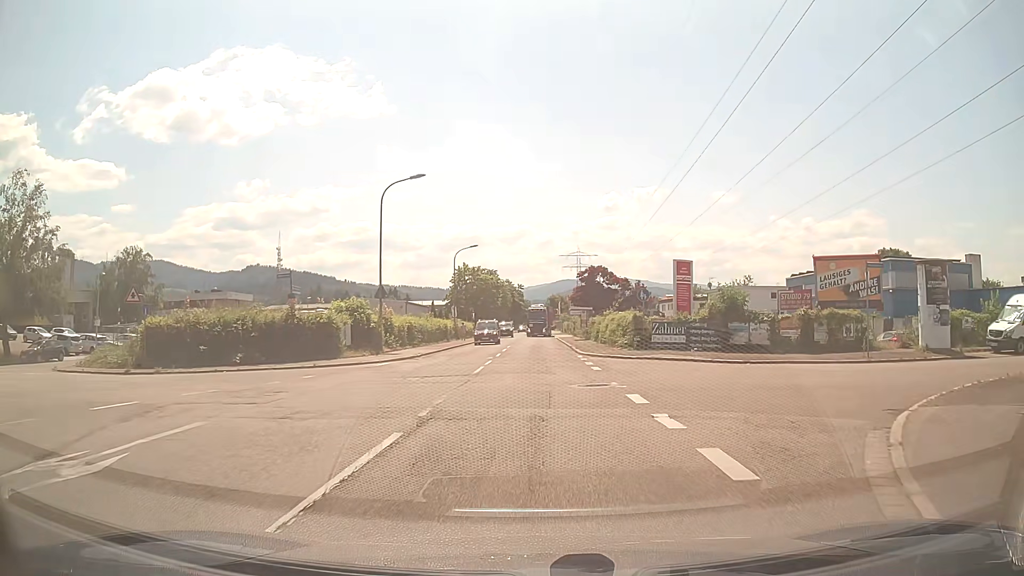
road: unclassified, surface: asphalt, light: Day
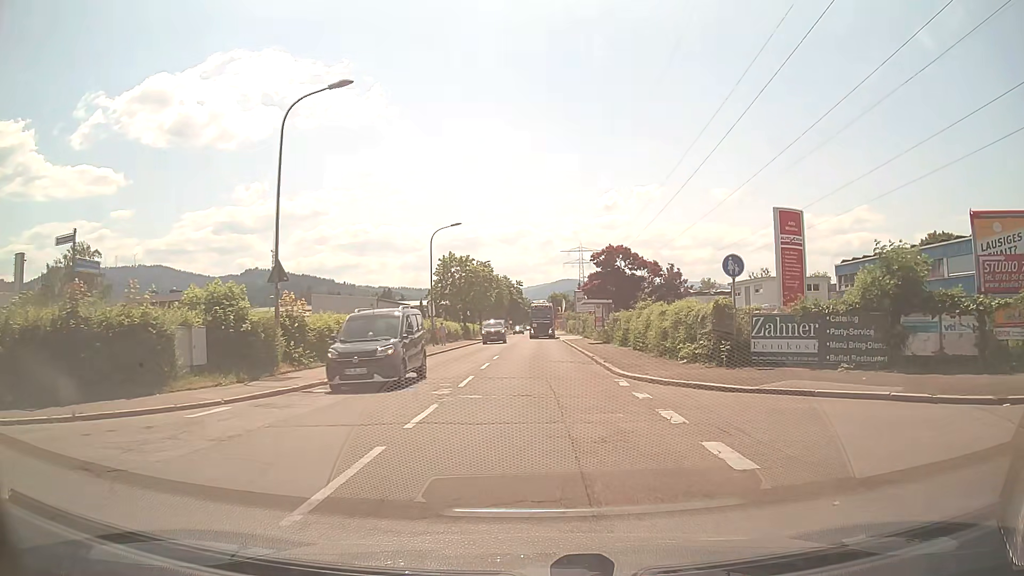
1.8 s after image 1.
(-0.1, +14.5) m; 0°
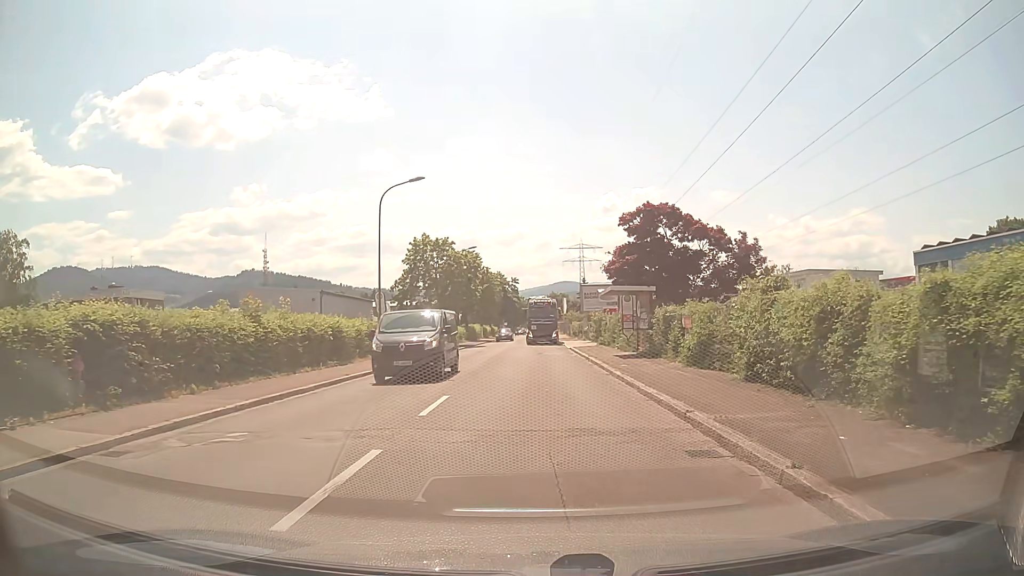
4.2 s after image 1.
(-0.1, +16.4) m; 0°
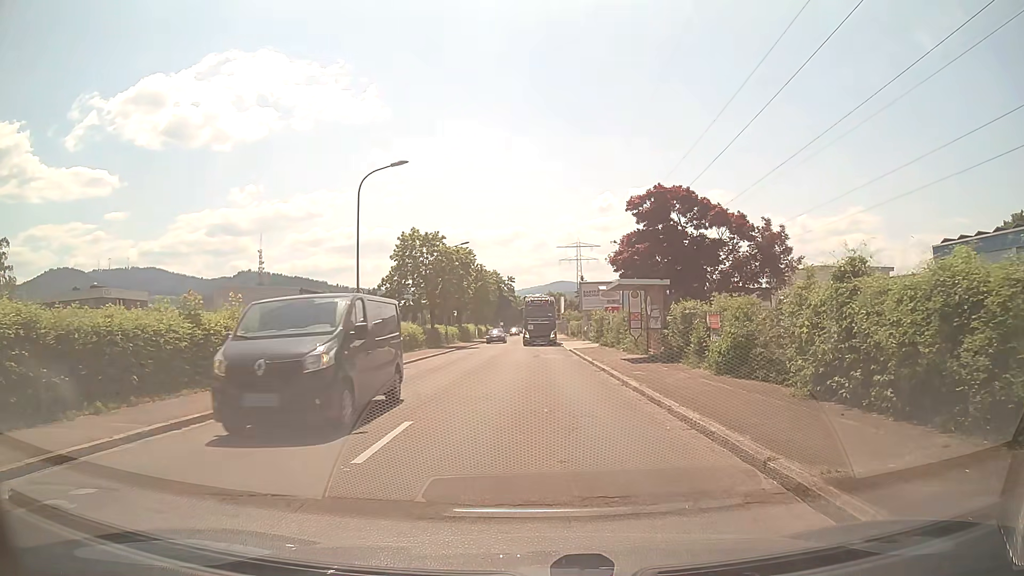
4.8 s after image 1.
(0.0, +3.6) m; 0°
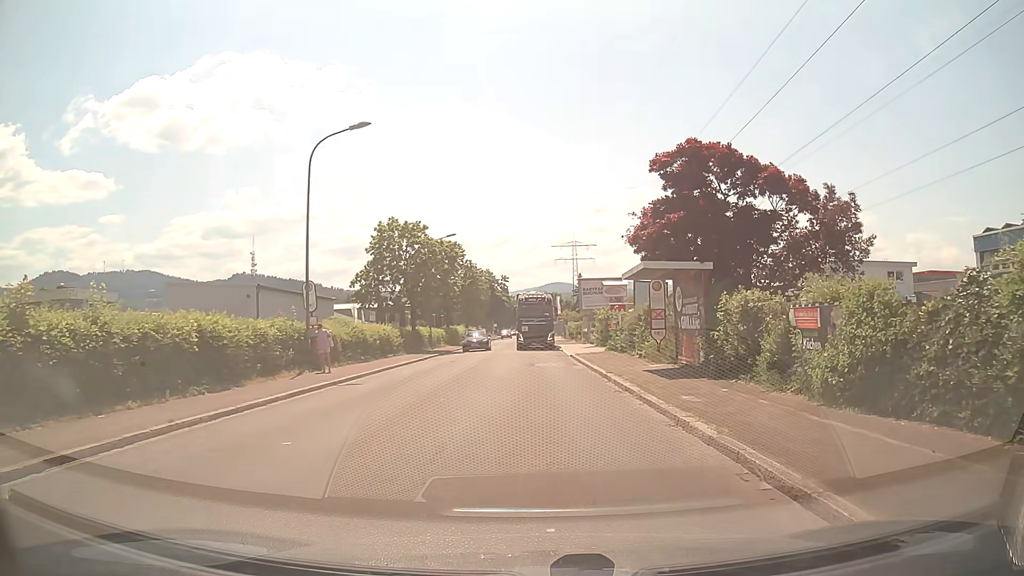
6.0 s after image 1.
(0.0, +6.4) m; +1°
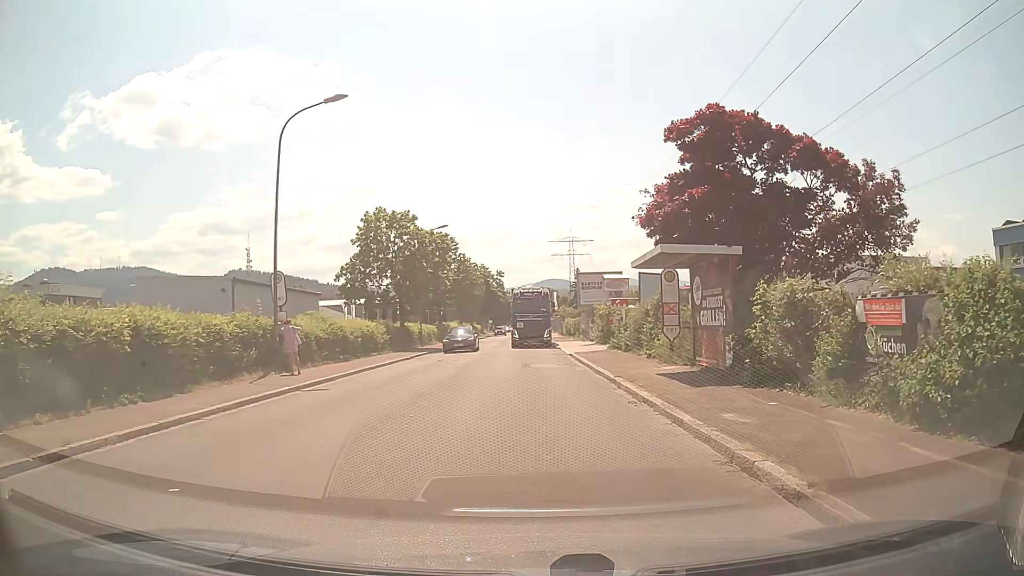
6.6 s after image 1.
(0.0, +2.7) m; +1°
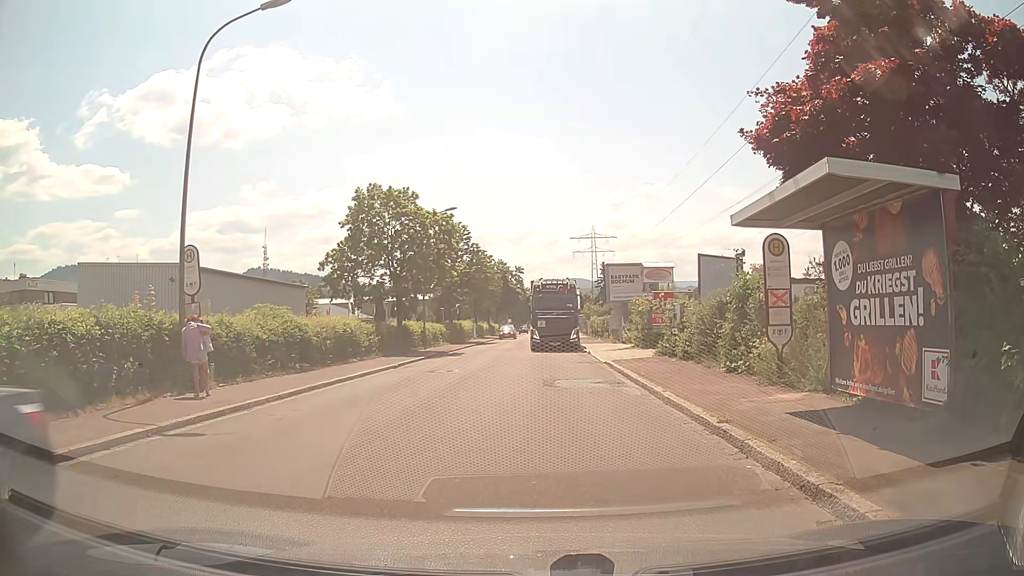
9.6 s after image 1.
(-0.2, +7.1) m; -1°
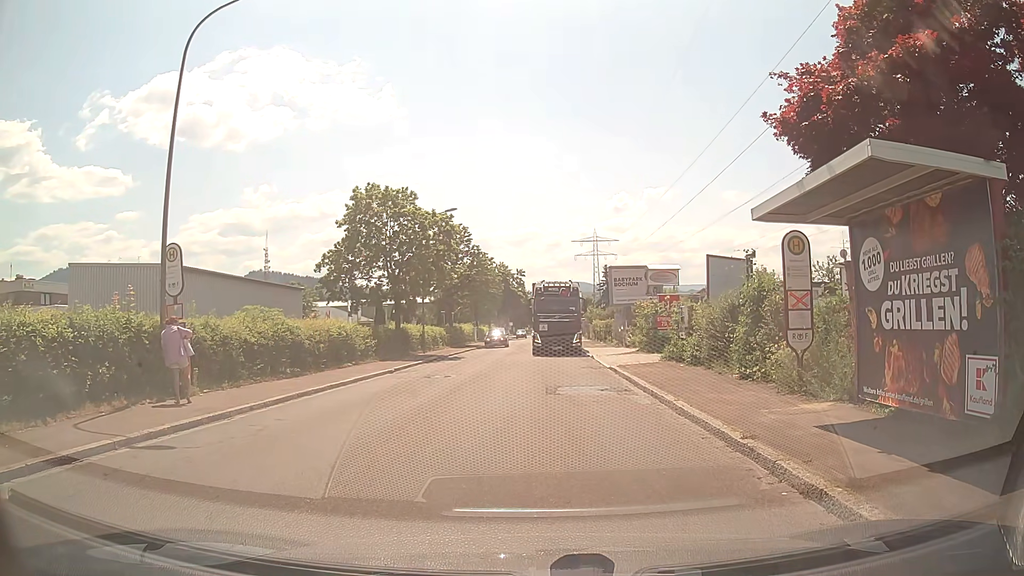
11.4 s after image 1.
(0.0, +0.9) m; 0°
